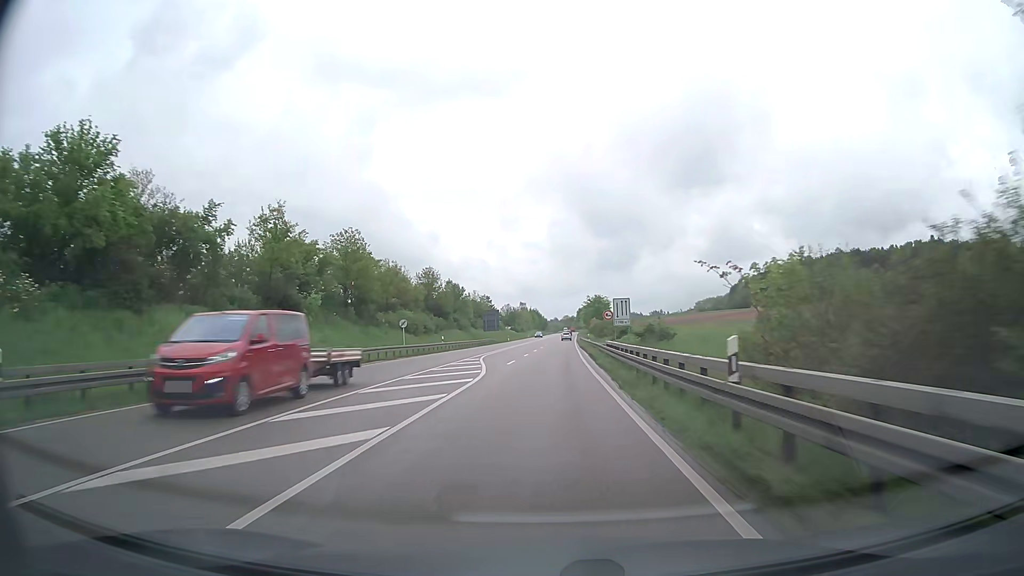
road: primary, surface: asphalt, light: Day
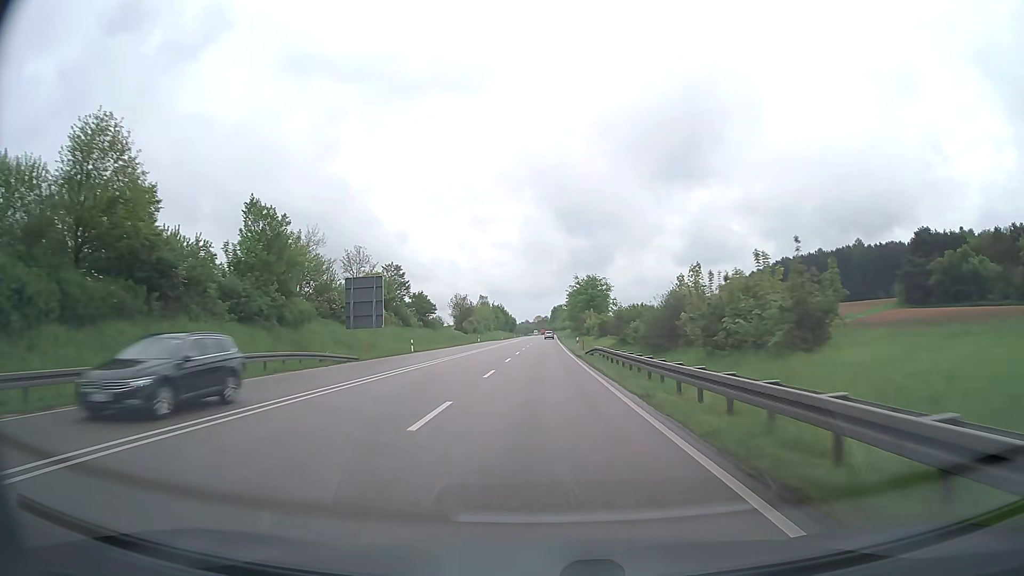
(+1.5, +70.2) m; +2°
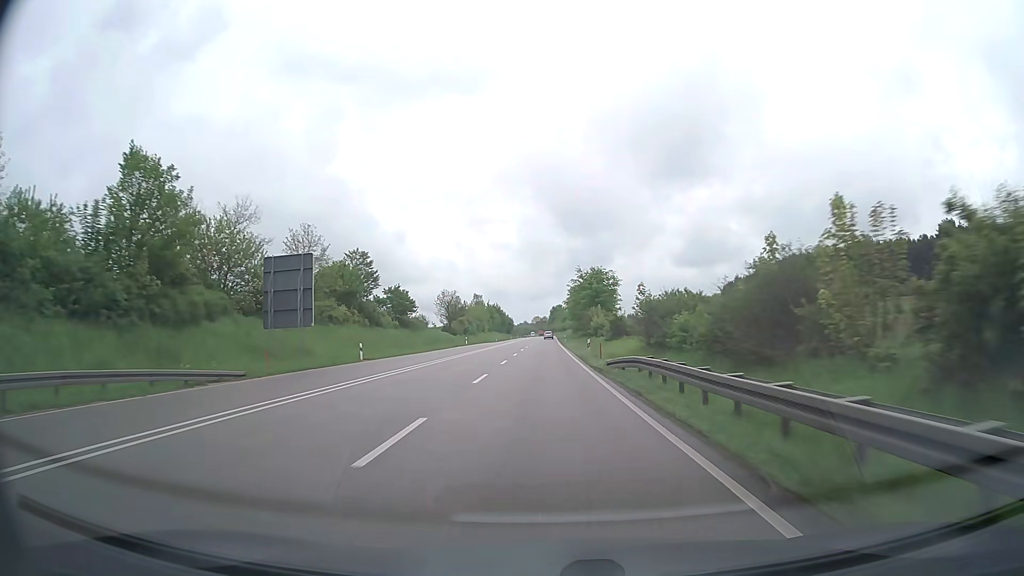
(0.0, +14.8) m; 0°
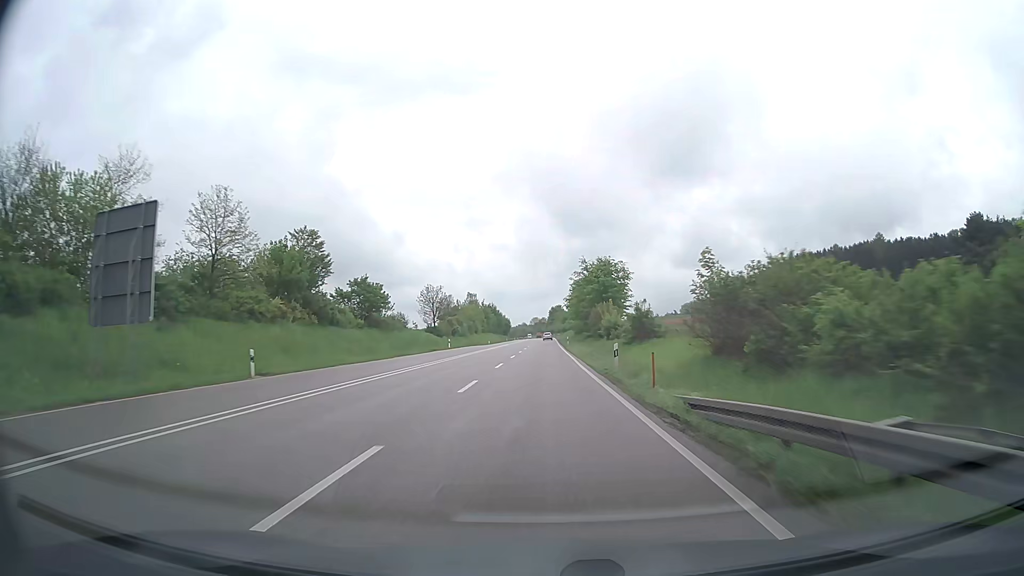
(0.0, +15.0) m; 0°
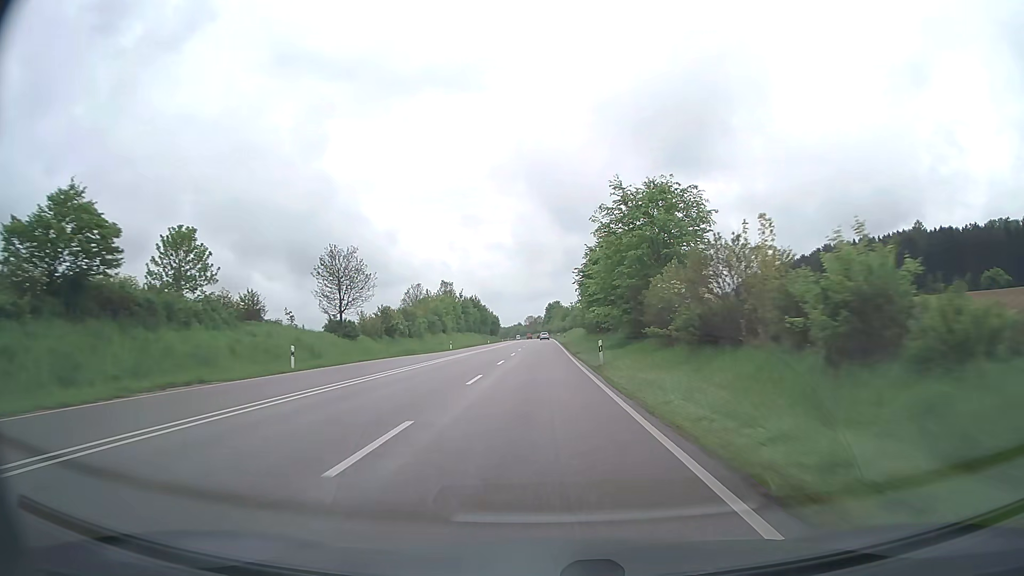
(+0.1, +46.1) m; 0°
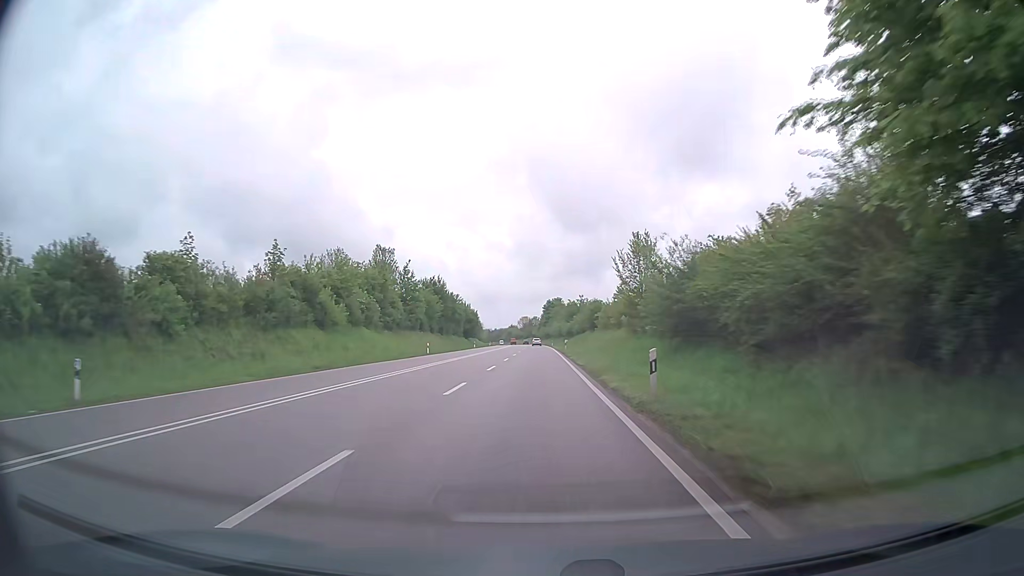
(0.0, +63.1) m; 0°
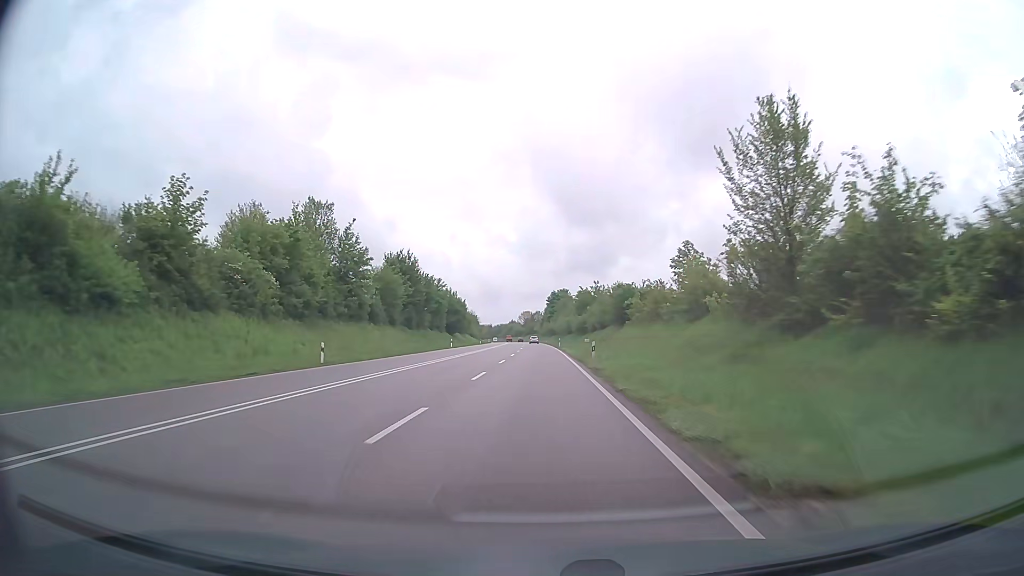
(-0.1, +31.8) m; 0°
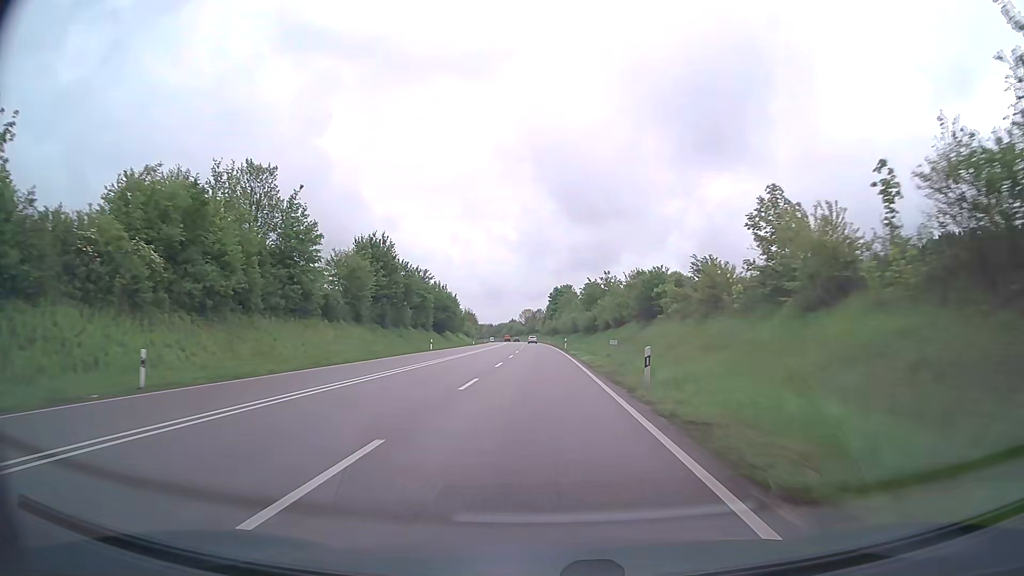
(0.0, +16.0) m; 0°
(0, +10) (0, +20) (0, +30) (0, +40) (0, +50) (0, +60) (0, +70) (0, +80) (0, +90) (-1, +100) m
